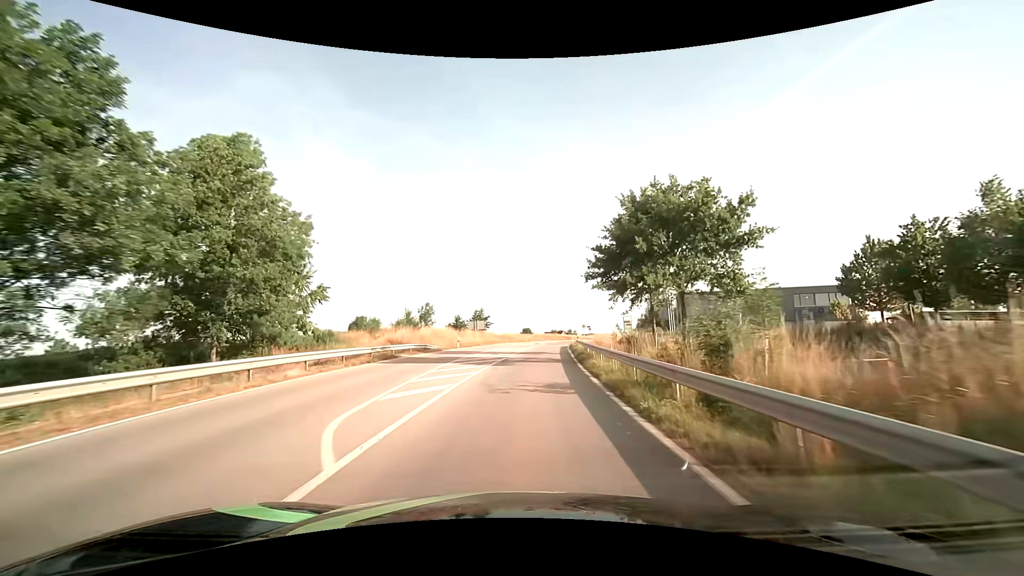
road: secondary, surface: asphalt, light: Day
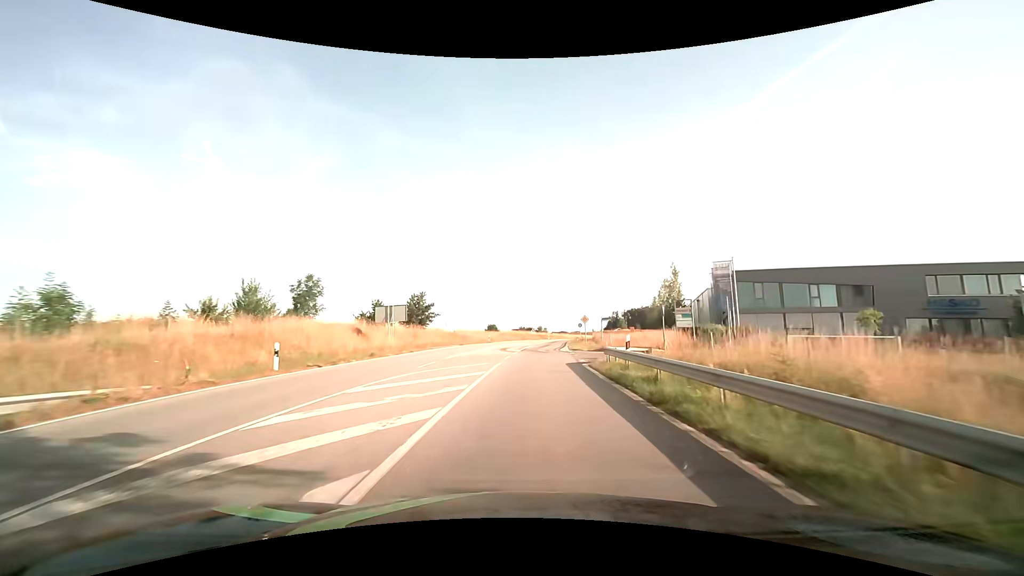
(+1.0, +33.2) m; +4°
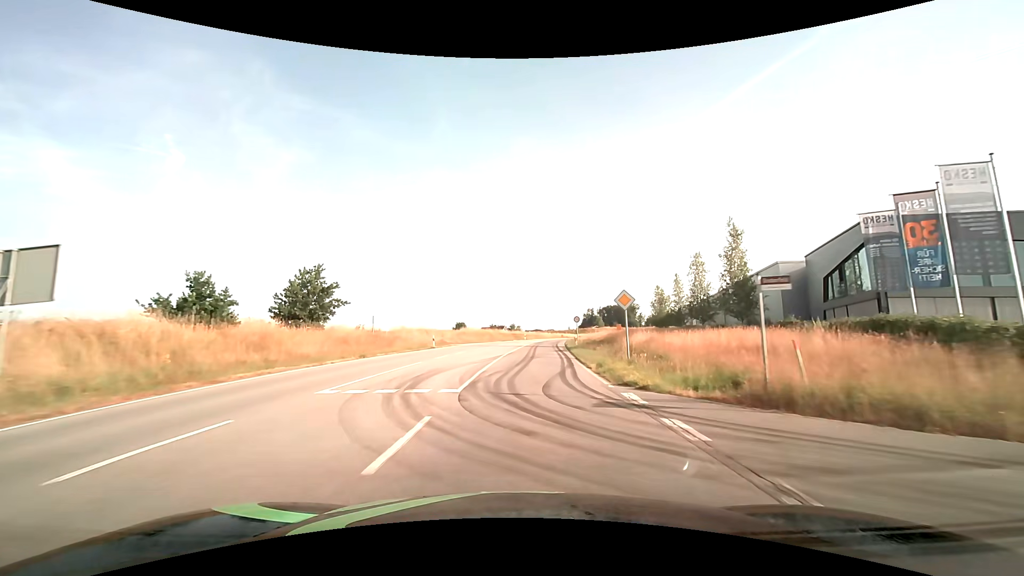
(+0.9, +26.3) m; +4°
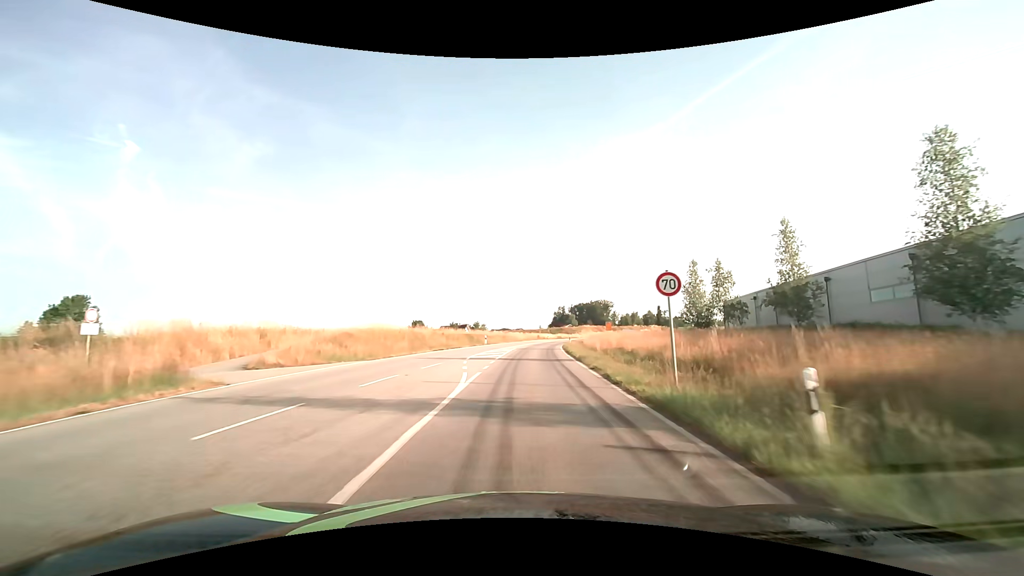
(+1.1, +36.2) m; +4°
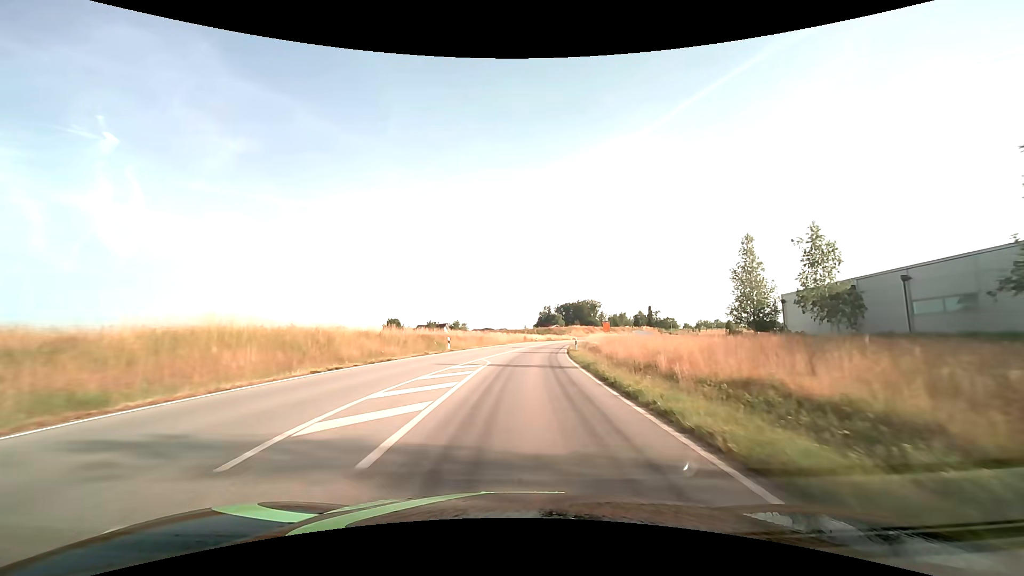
(+0.3, +19.0) m; +2°
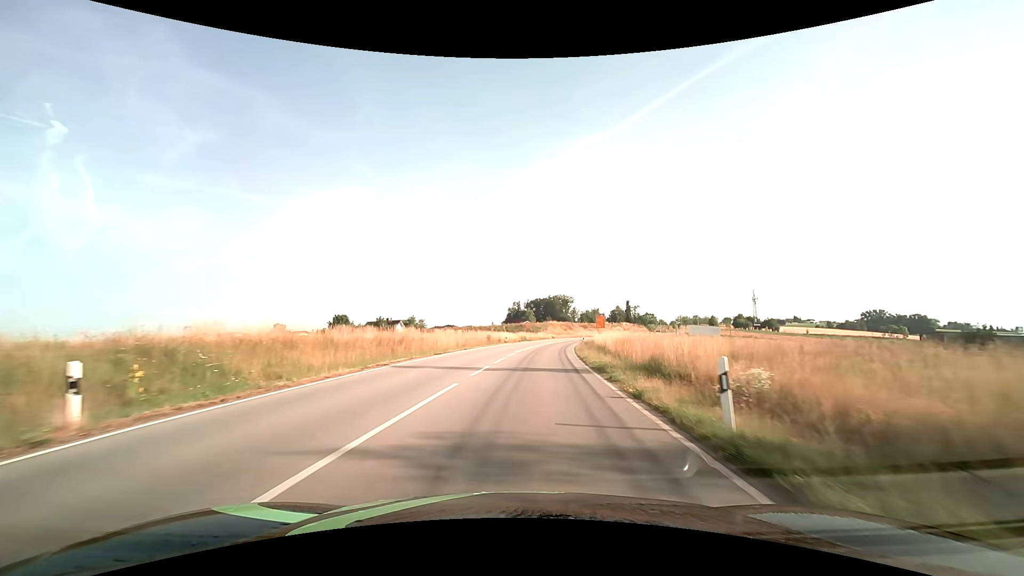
(+0.8, +29.6) m; +4°
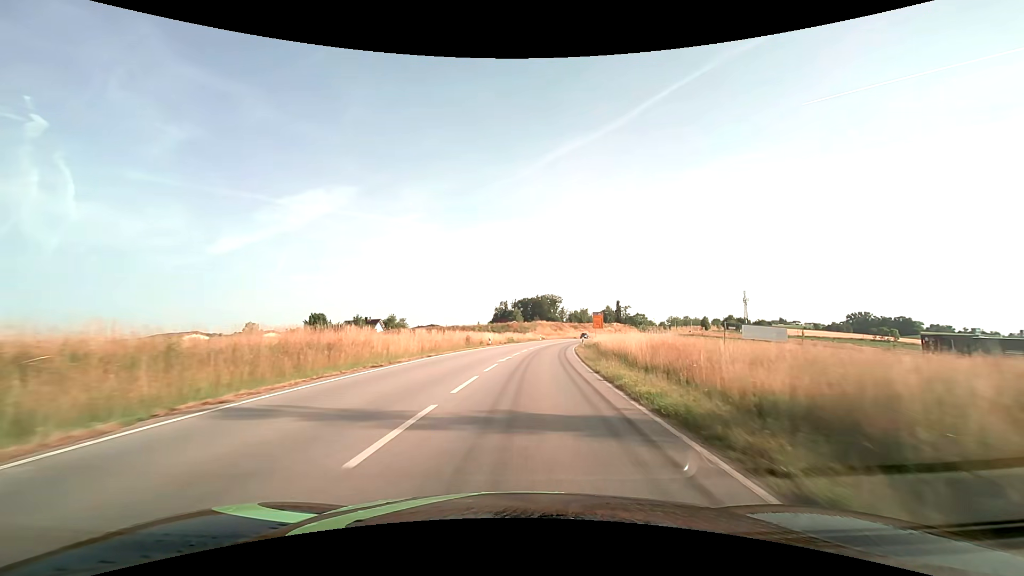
(+0.1, +10.1) m; +1°
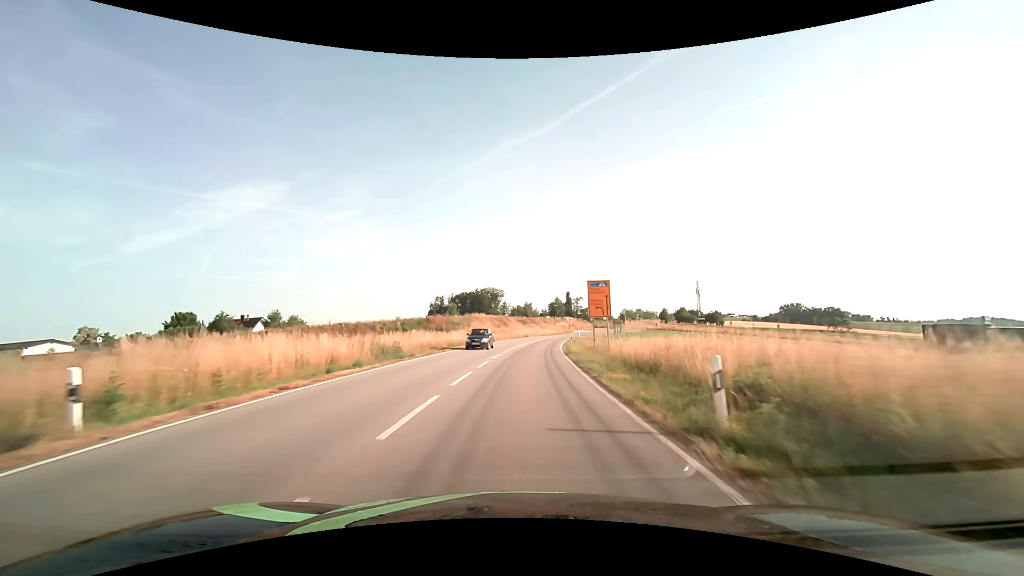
(+2.5, +40.6) m; +7°
(0, +10) (0, +20) (+1, +30) (+2, +40) (+3, +50) (+4, +60) (+5, +70) (+7, +80) (+9, +89) (+11, +99) m
